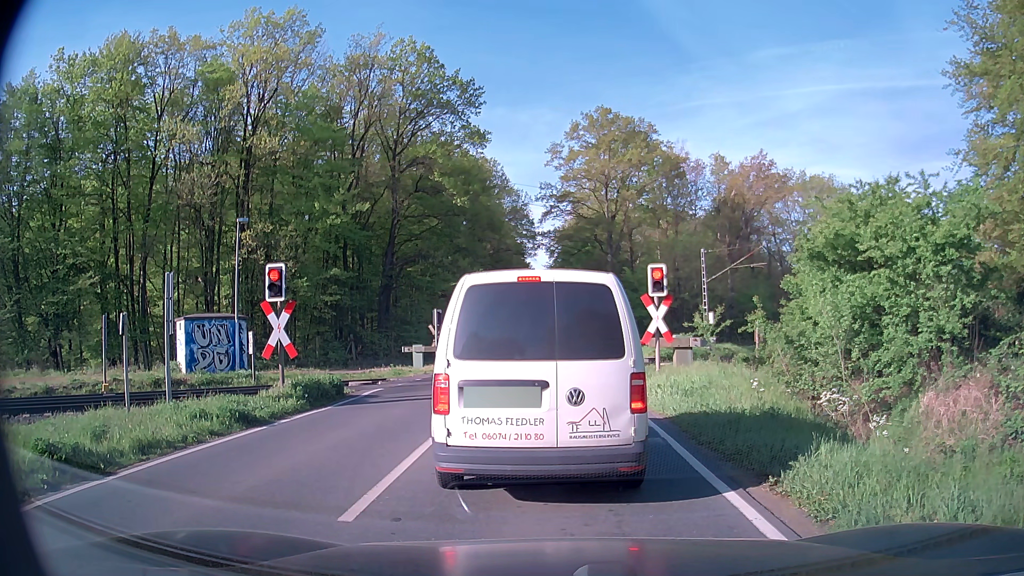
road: secondary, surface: asphalt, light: Day
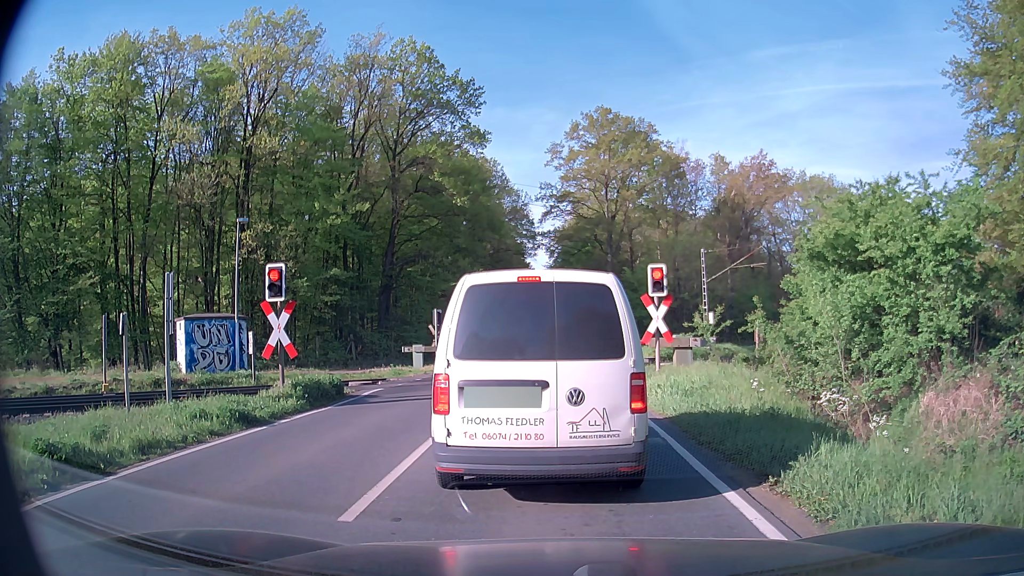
(0.0, 0.0) m; 0°
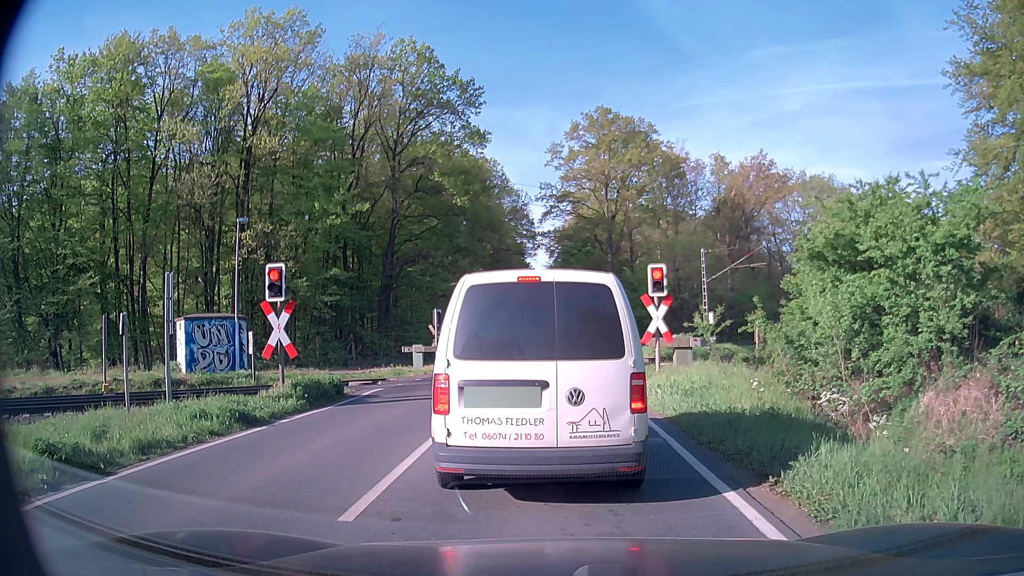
(0.0, 0.0) m; 0°
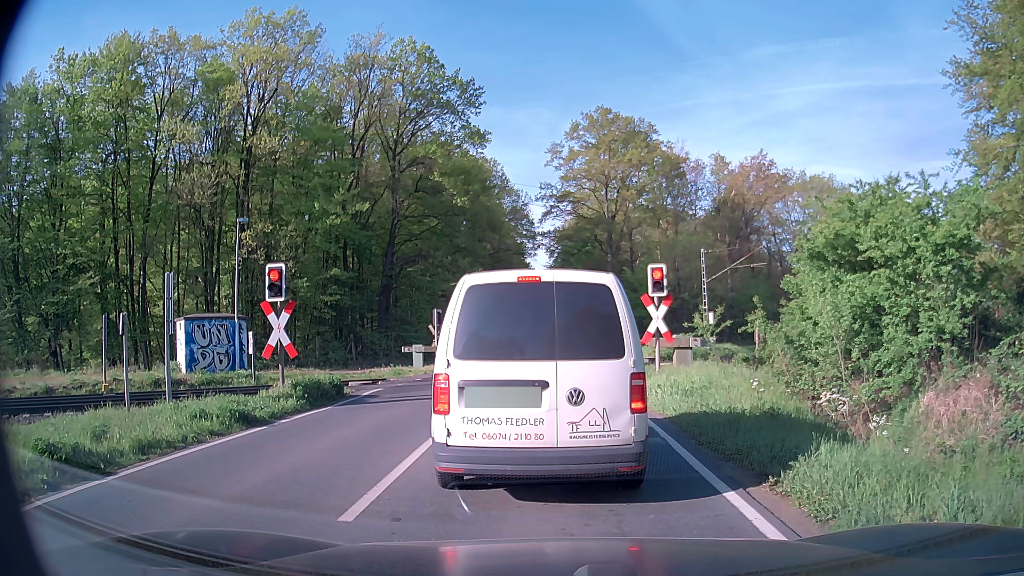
(0.0, 0.0) m; 0°
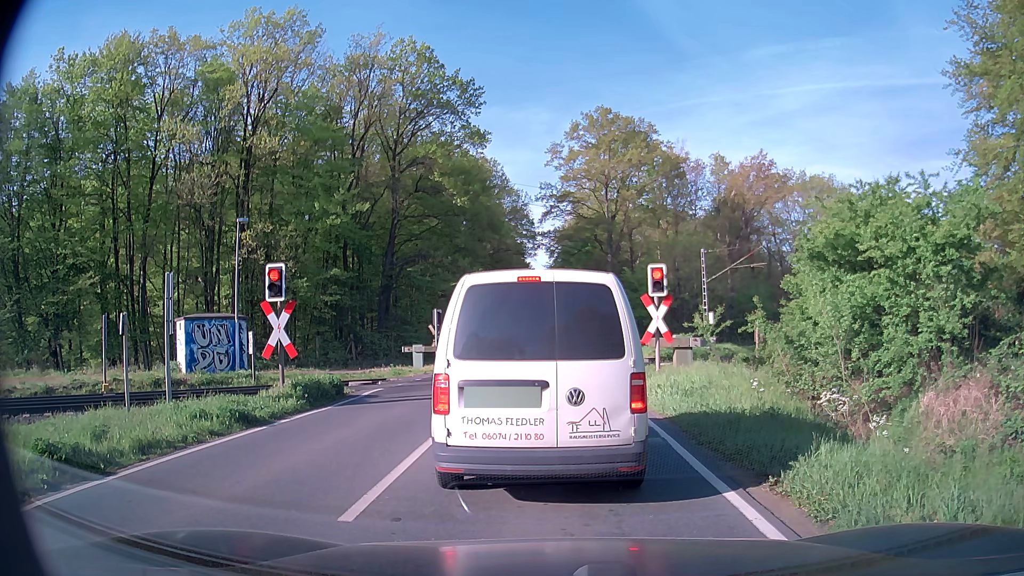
(0.0, 0.0) m; 0°
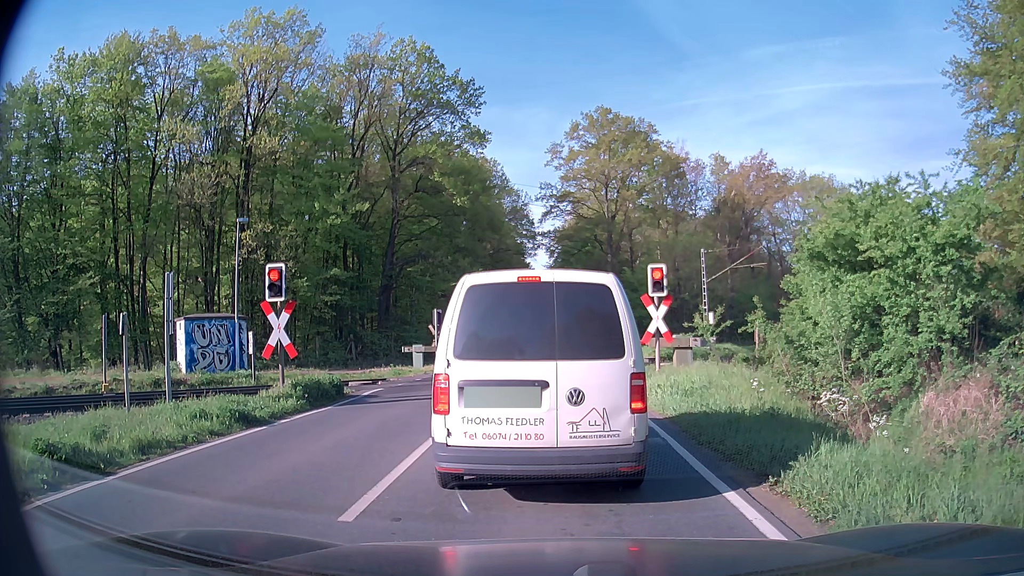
(0.0, 0.0) m; 0°
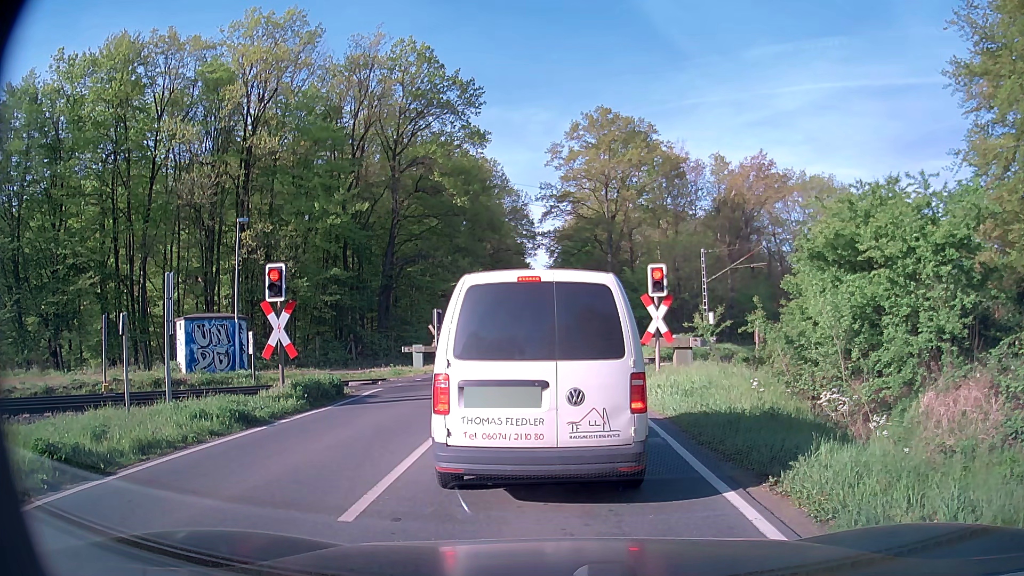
(0.0, 0.0) m; 0°
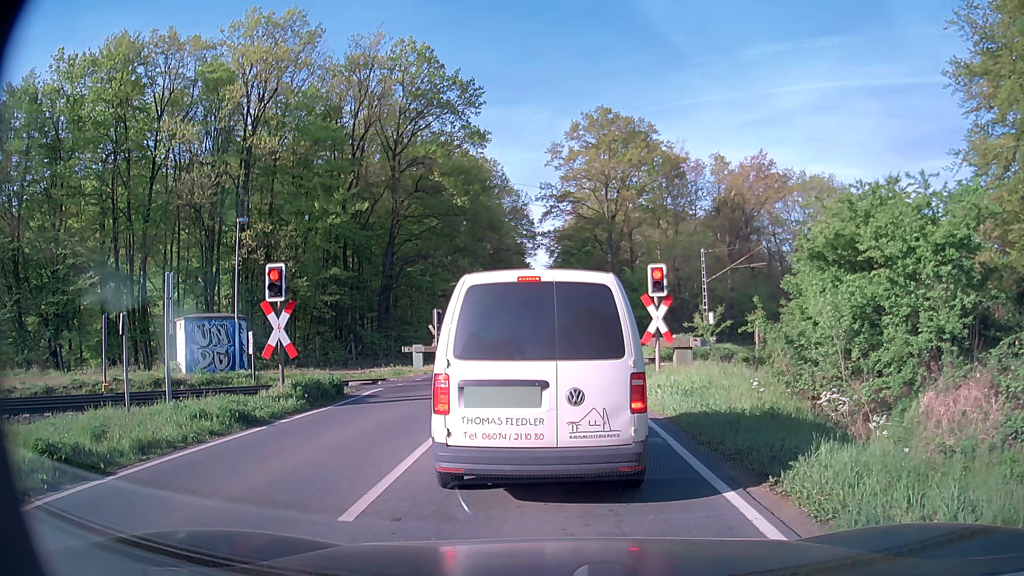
(0.0, 0.0) m; 0°
